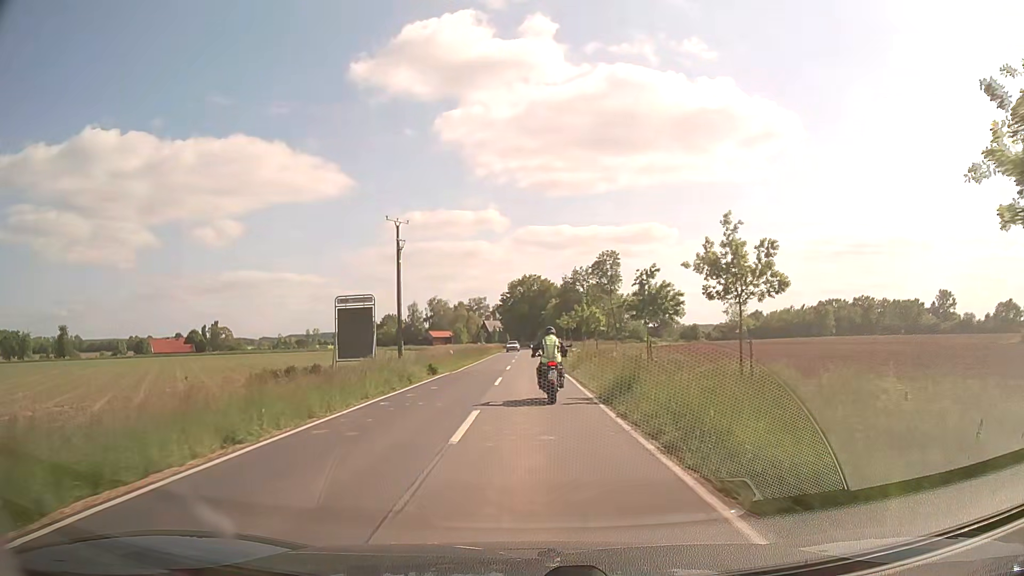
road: secondary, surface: asphalt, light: Day
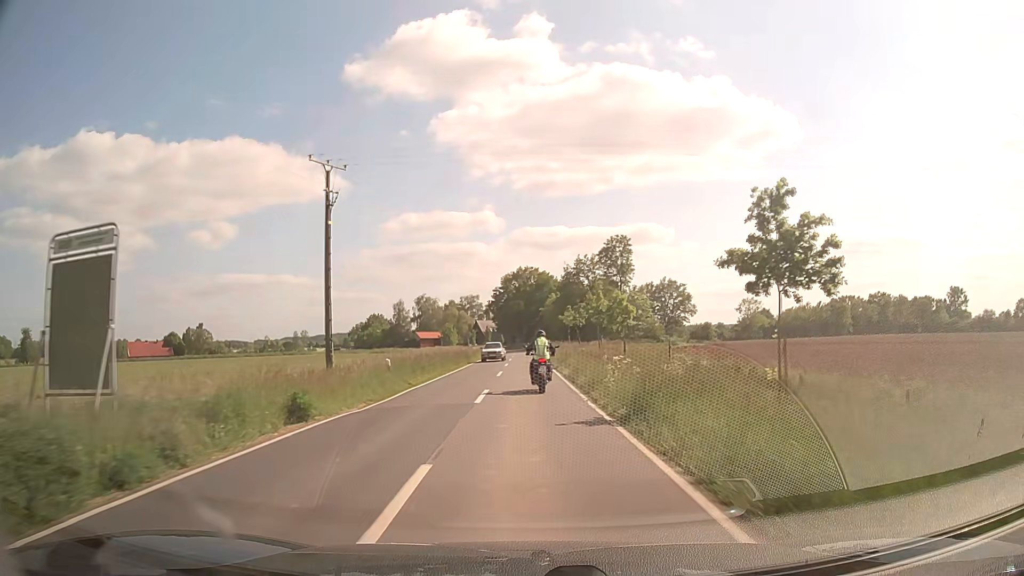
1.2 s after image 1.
(0.0, +17.9) m; 0°
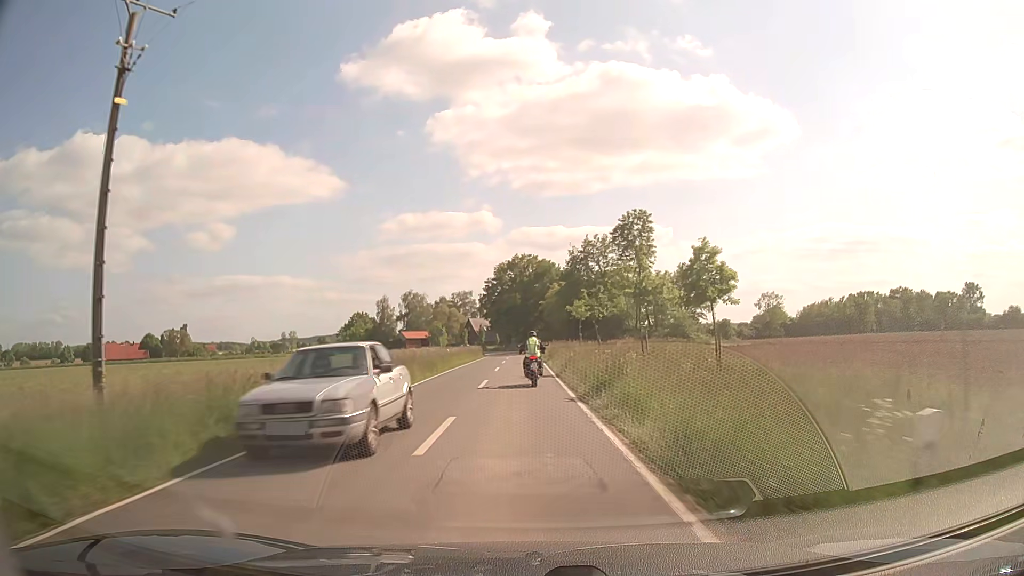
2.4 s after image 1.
(0.0, +19.5) m; 0°
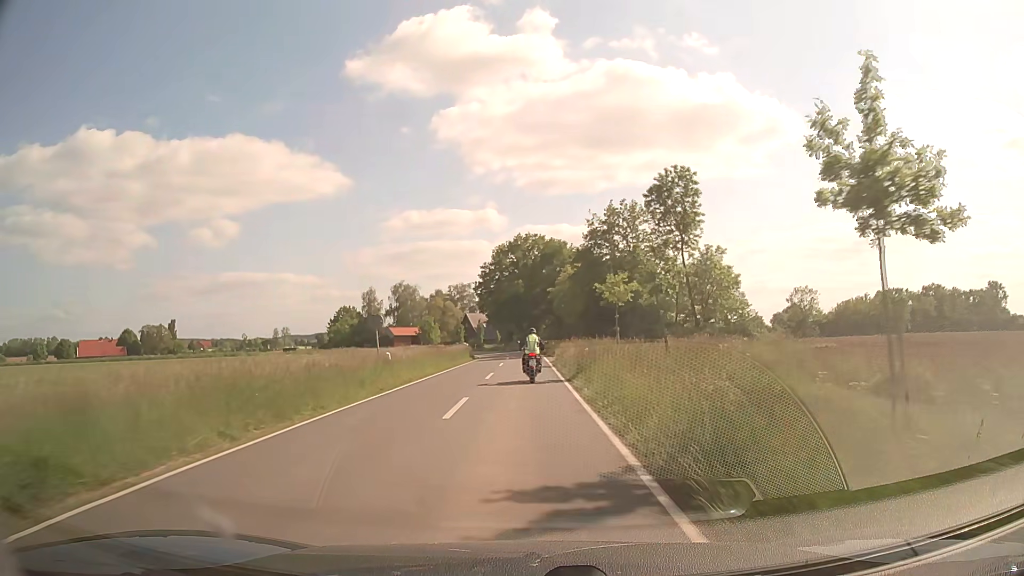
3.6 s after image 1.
(-0.1, +20.6) m; 0°
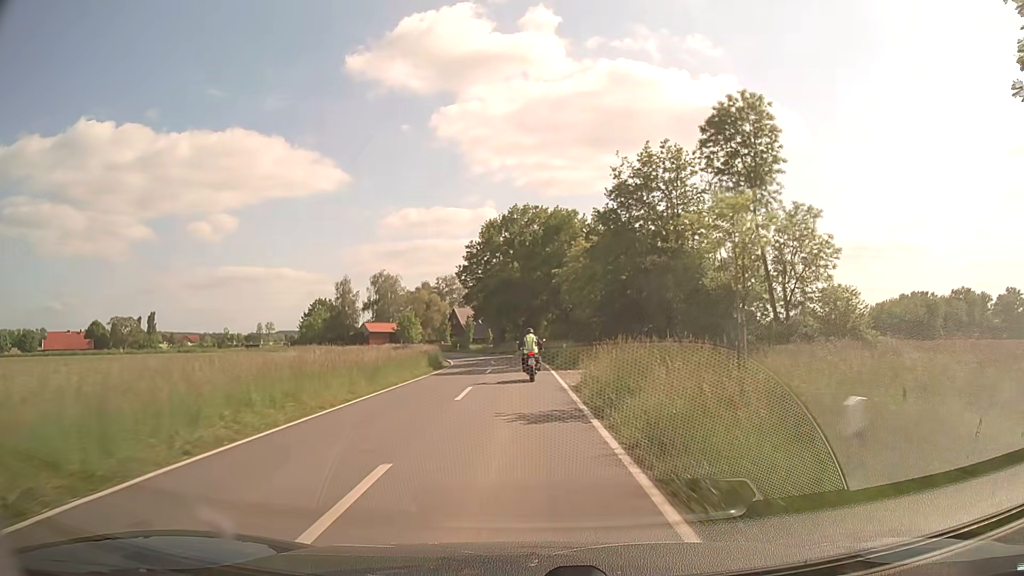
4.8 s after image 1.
(-0.1, +20.5) m; 0°
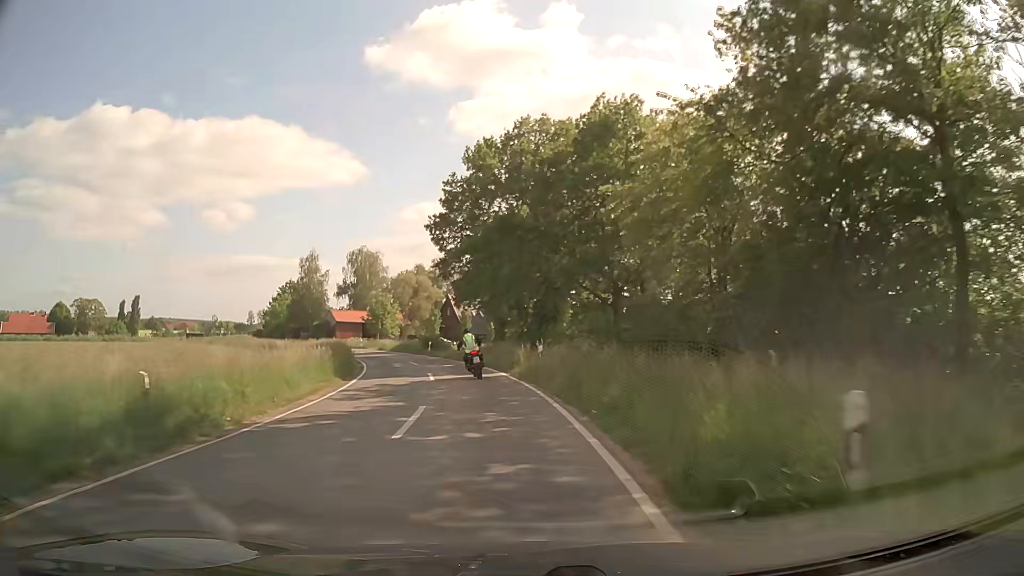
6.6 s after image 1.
(+0.1, +30.0) m; -1°
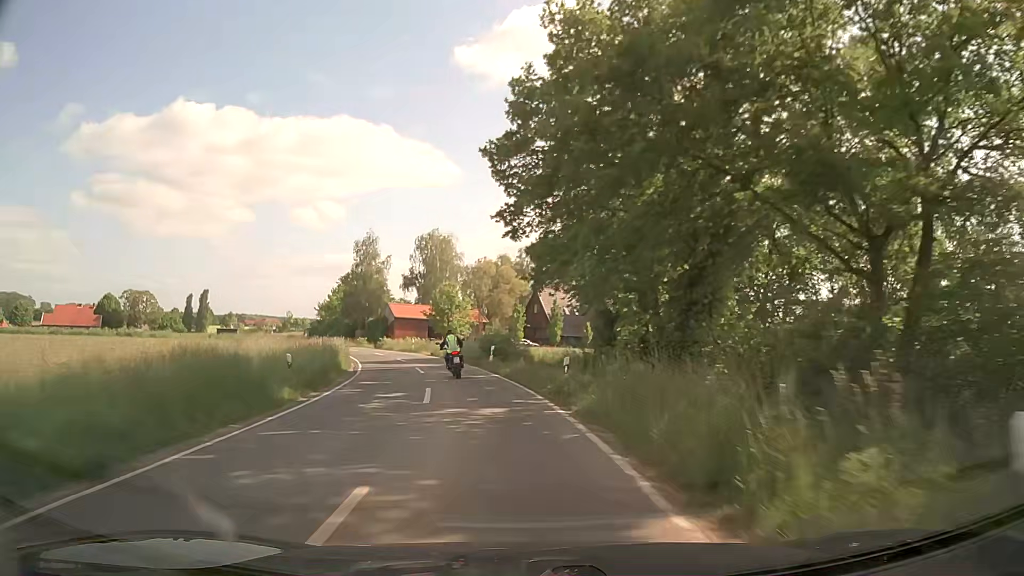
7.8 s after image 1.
(-1.2, +19.4) m; -7°
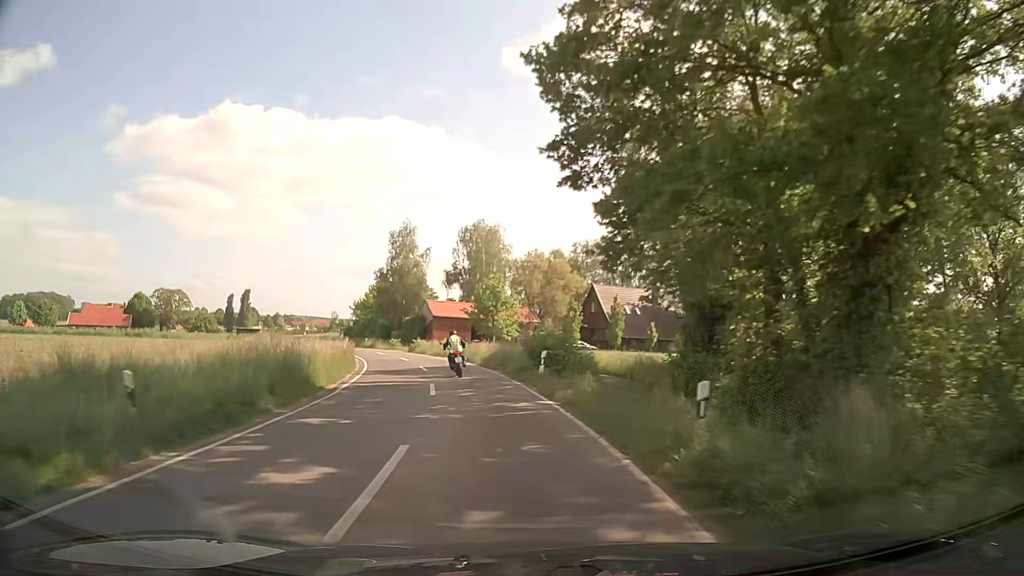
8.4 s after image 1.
(-0.4, +9.8) m; -5°
(0, +10) (-2, +20) (-3, +30) (-6, +39) (-9, +49) (-13, +58) (-17, +67) (-21, +76) (-26, +85) (-31, +94) m
